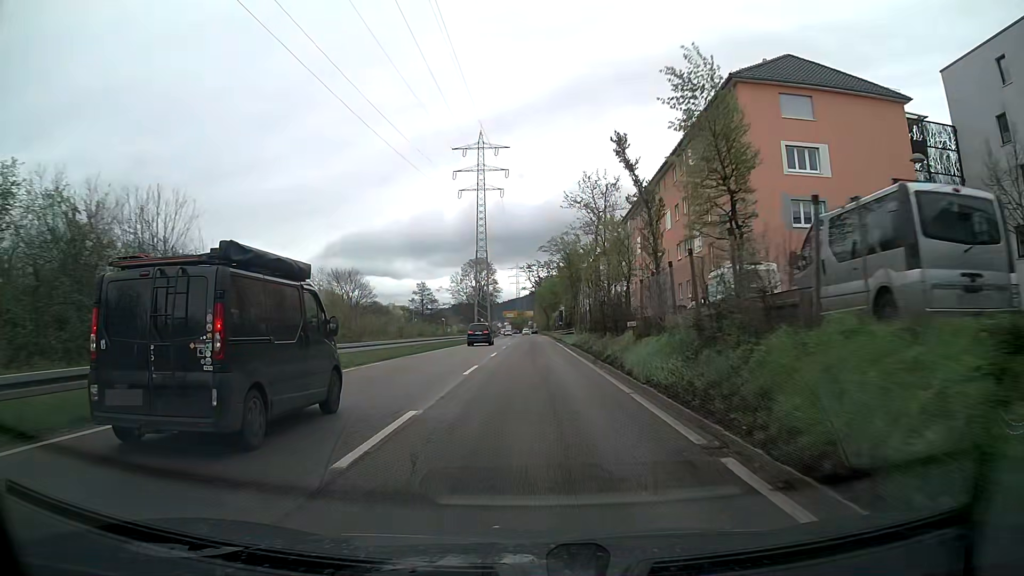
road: trunk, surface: asphalt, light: Day
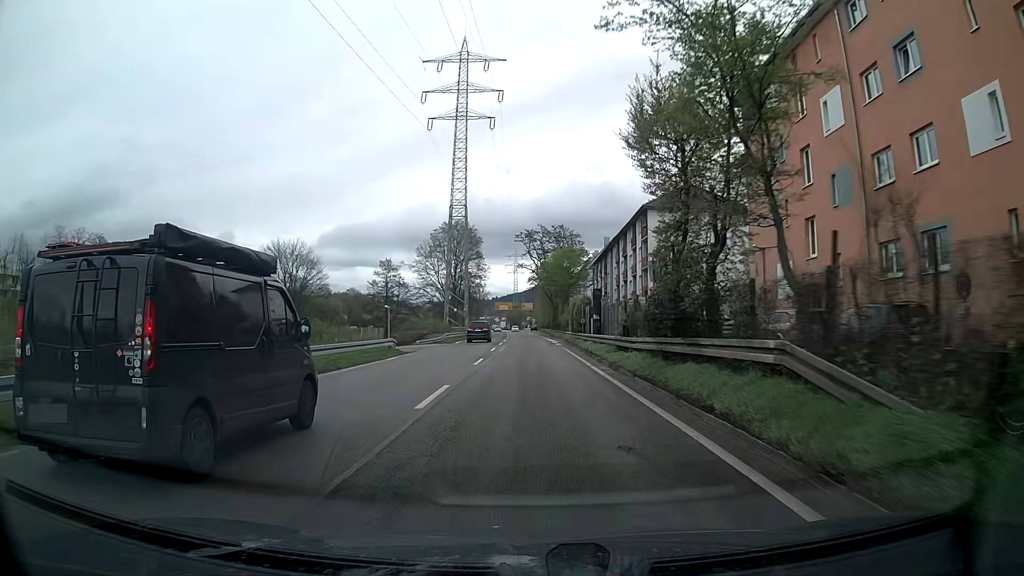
(0.0, +43.3) m; 0°
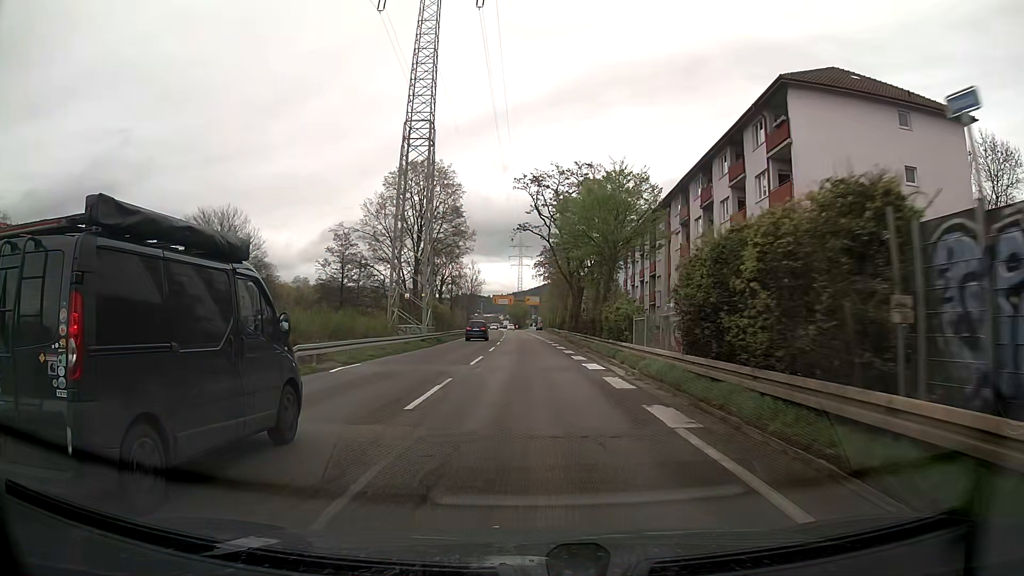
(+0.3, +35.3) m; 0°
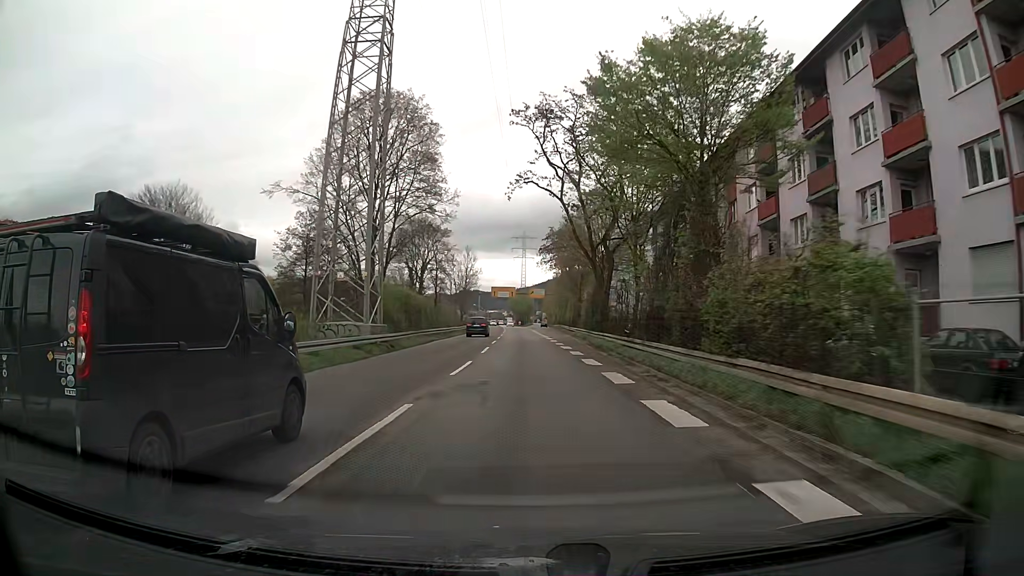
(0.0, +17.9) m; -1°
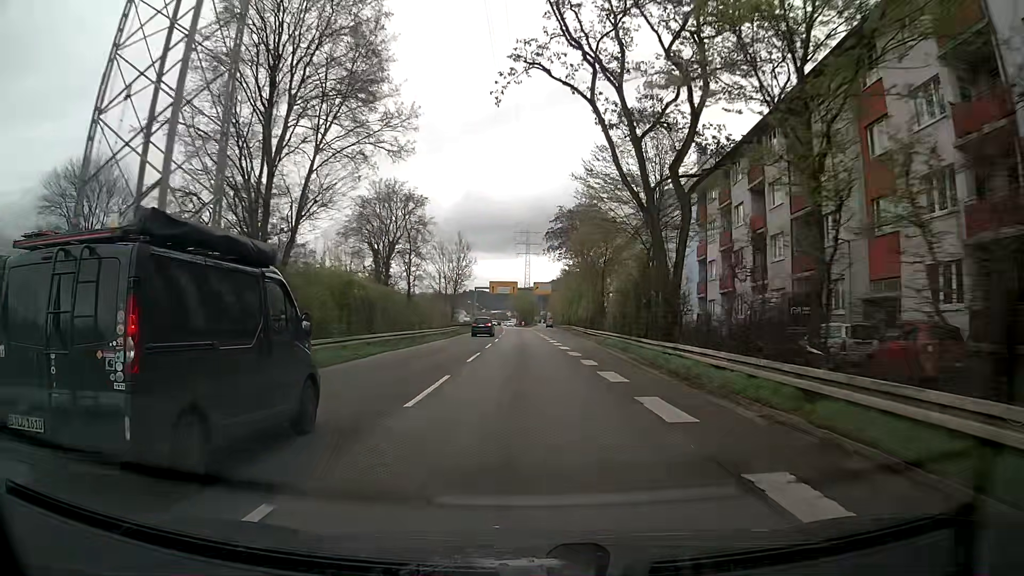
(+0.1, +18.1) m; 0°
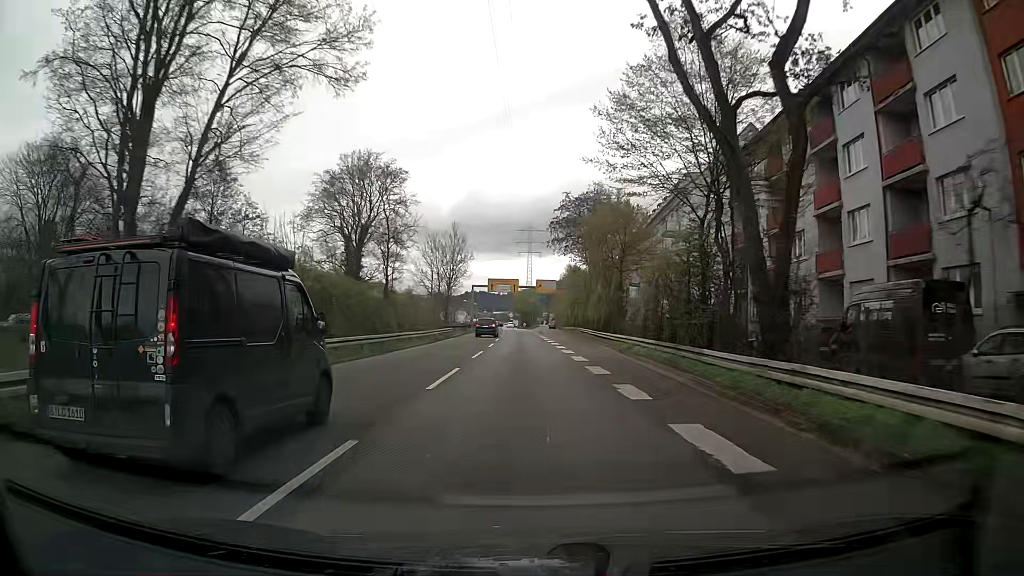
(+0.1, +9.1) m; 0°
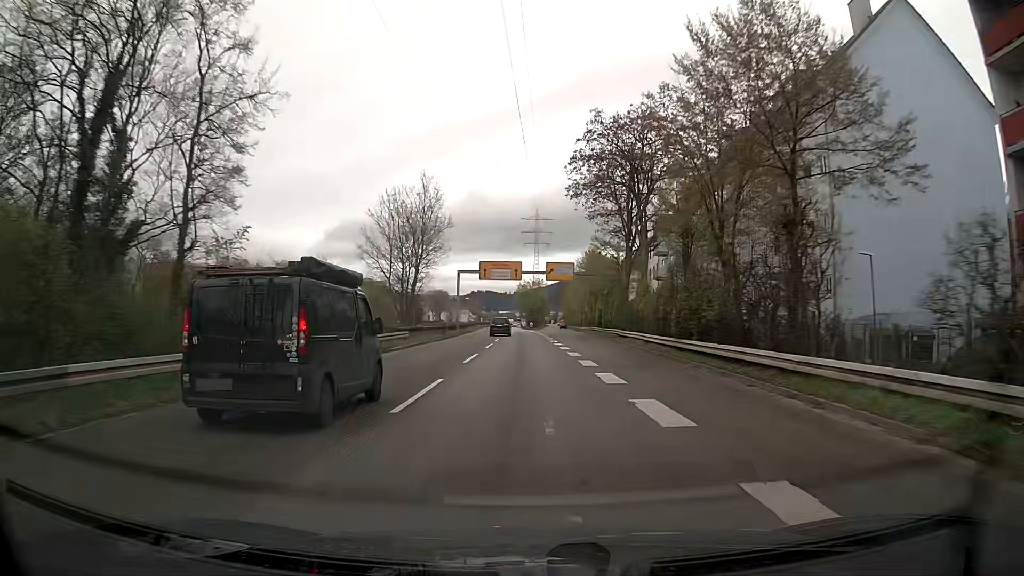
(0.0, +27.7) m; 0°
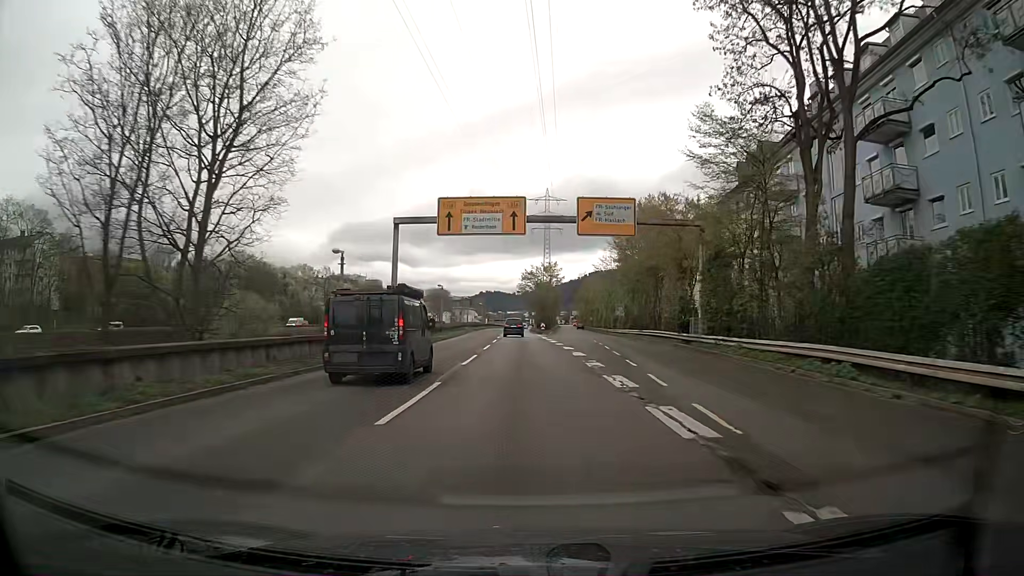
(-0.1, +37.6) m; -1°
(0, +10) (0, +20) (0, +30) (0, +40) (0, +50) (-1, +60) (-1, +70) (-1, +80) (-1, +90) (-2, +100) m
